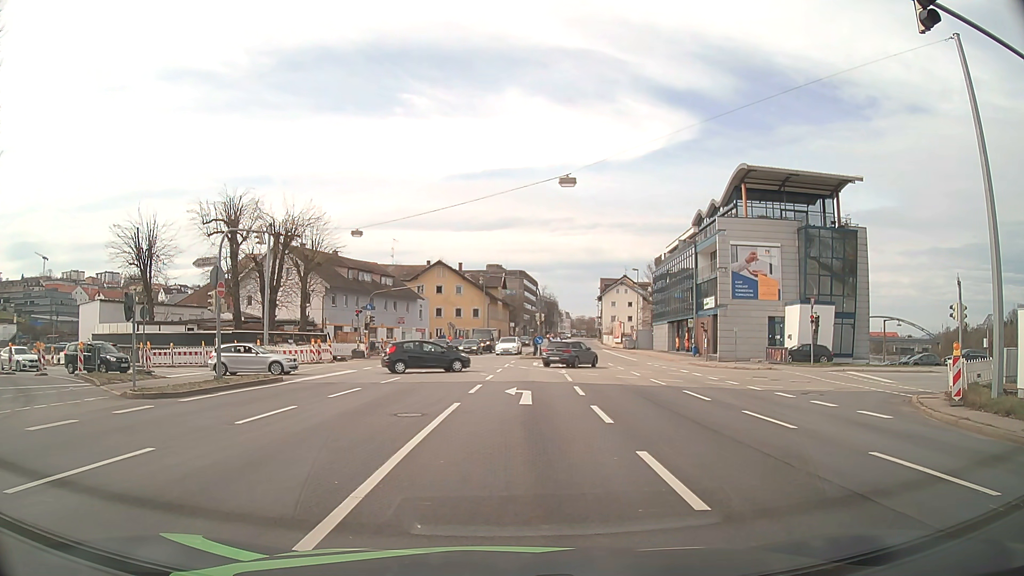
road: primary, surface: asphalt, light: Day
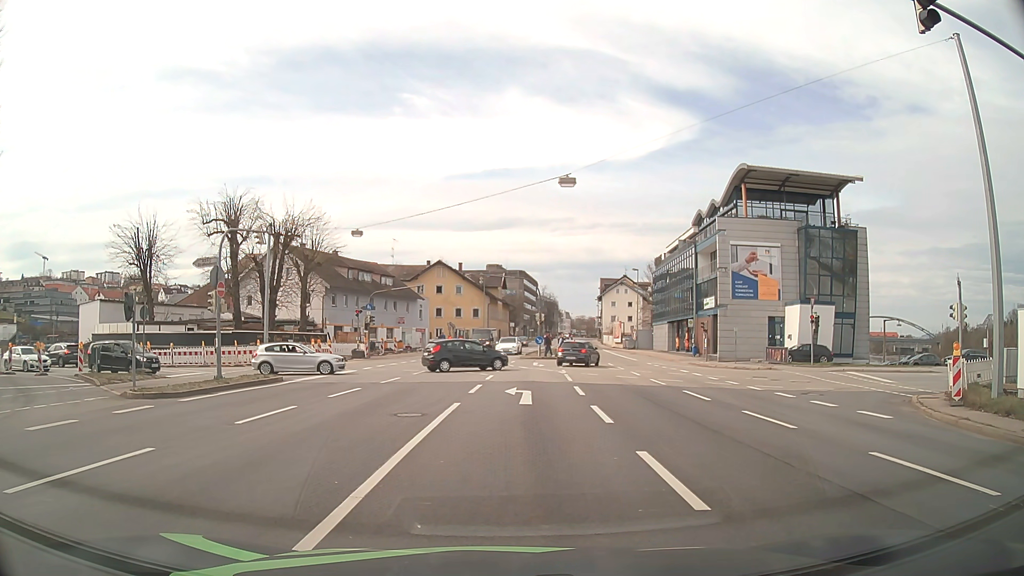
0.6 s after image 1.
(0.0, 0.0) m; 0°
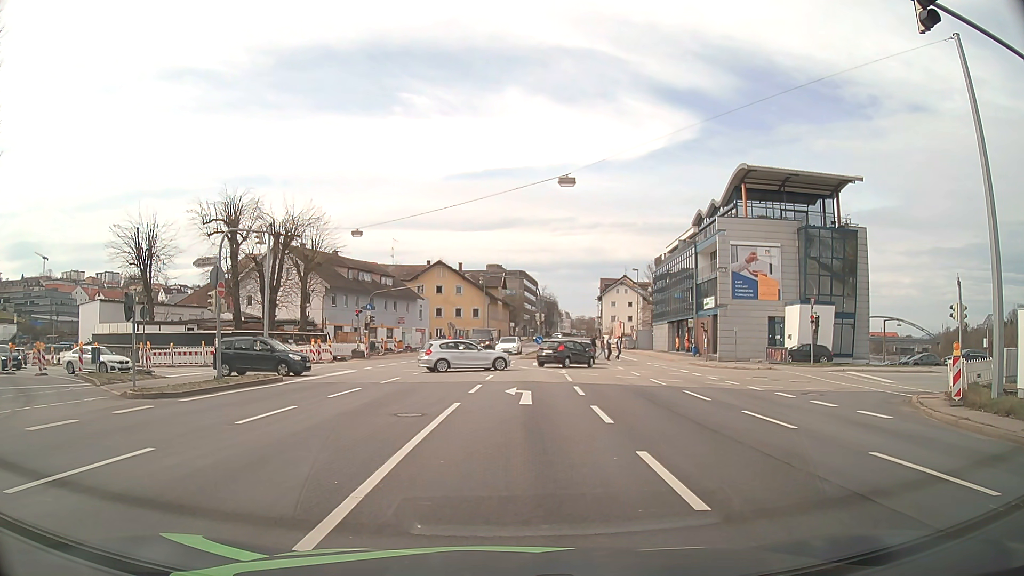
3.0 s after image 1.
(0.0, 0.0) m; 0°
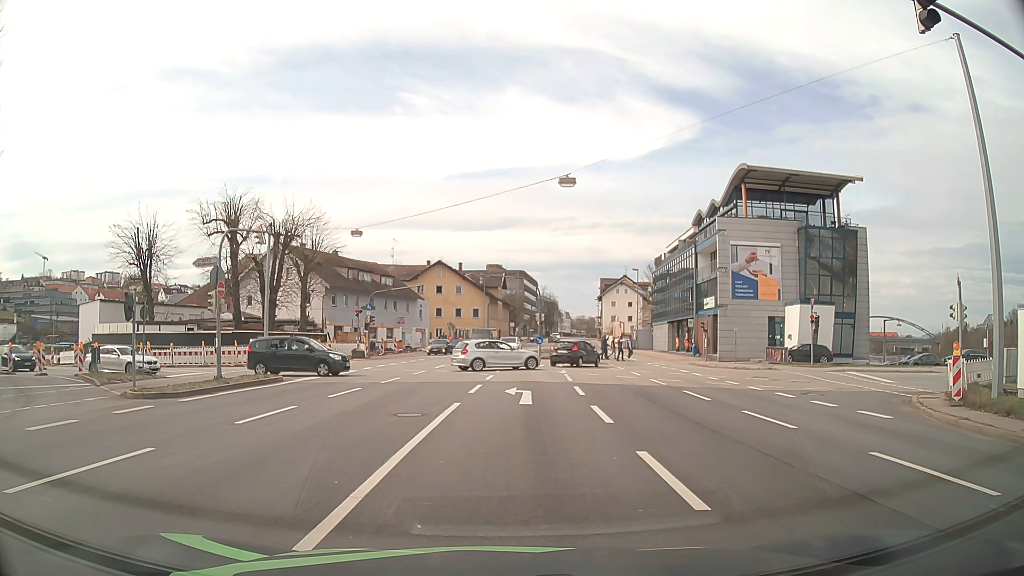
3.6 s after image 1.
(0.0, 0.0) m; 0°
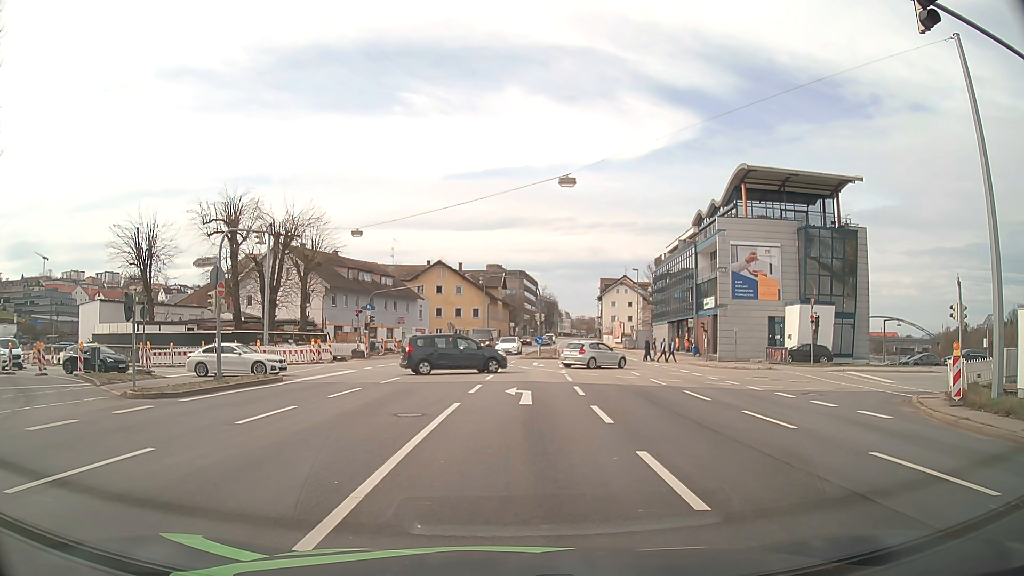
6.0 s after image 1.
(0.0, 0.0) m; 0°
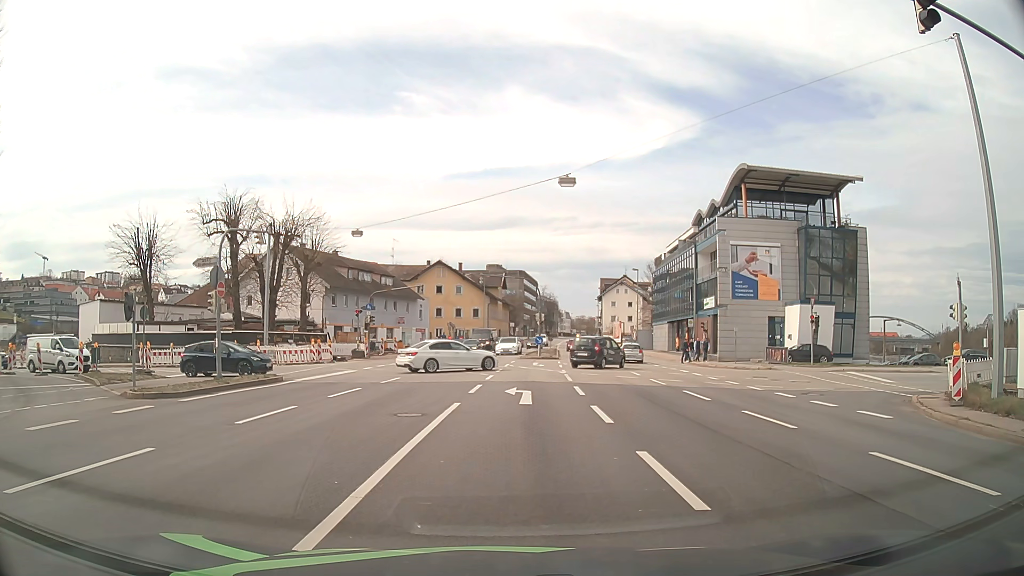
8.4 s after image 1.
(0.0, 0.0) m; 0°
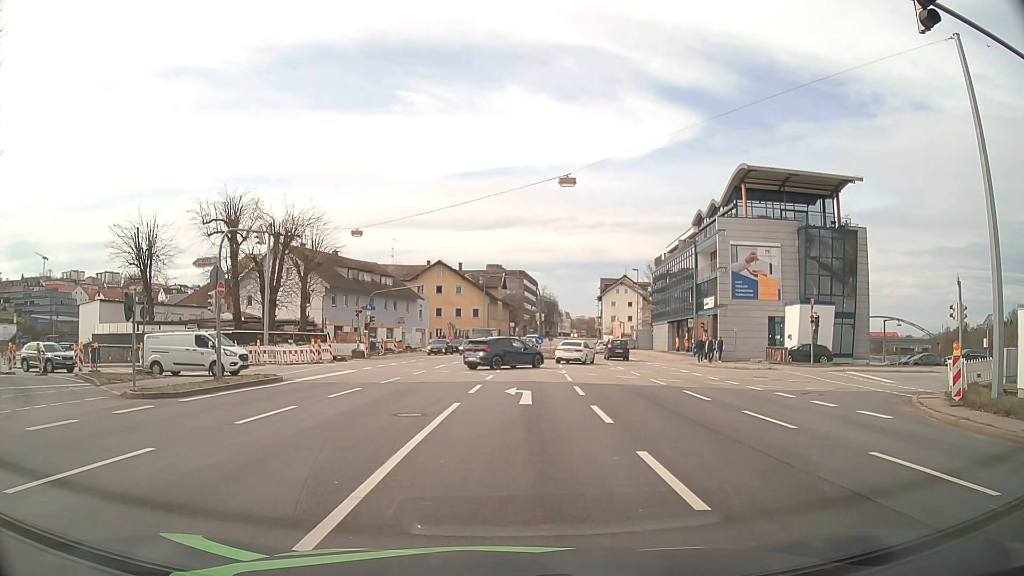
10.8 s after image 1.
(0.0, 0.0) m; 0°
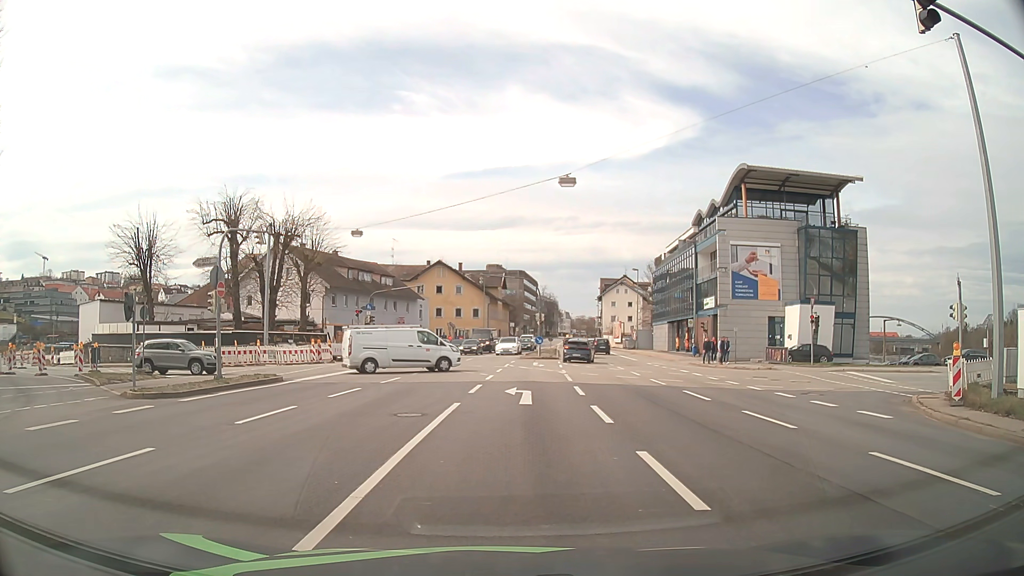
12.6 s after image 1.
(0.0, 0.0) m; 0°
(0, +10) (0, +20) (0, +30) (-7, +37) (-17, +38) (-27, +38) (-36, +41) (-44, +47) (-51, +55) (-57, +62) m
